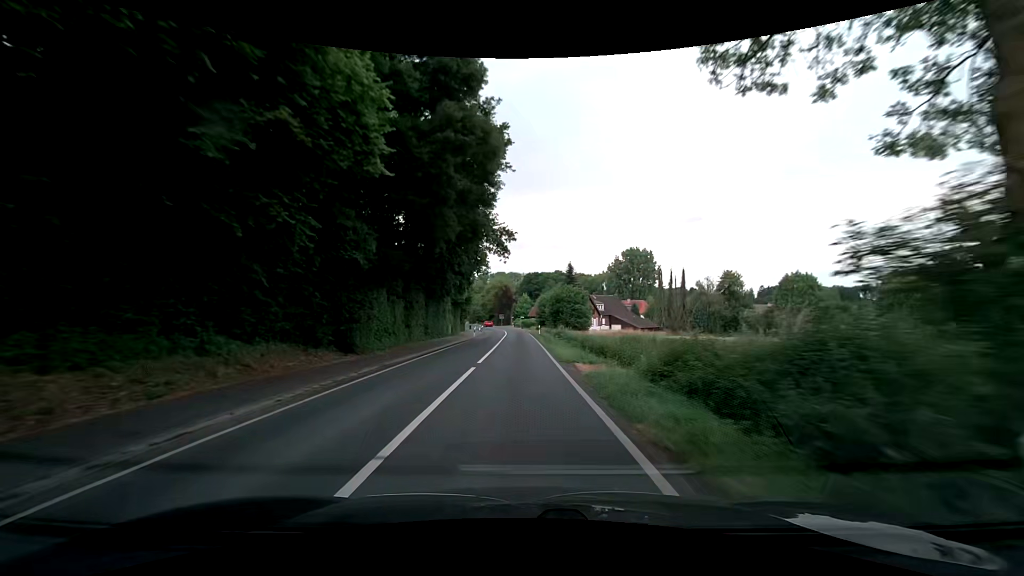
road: secondary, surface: asphalt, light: Day
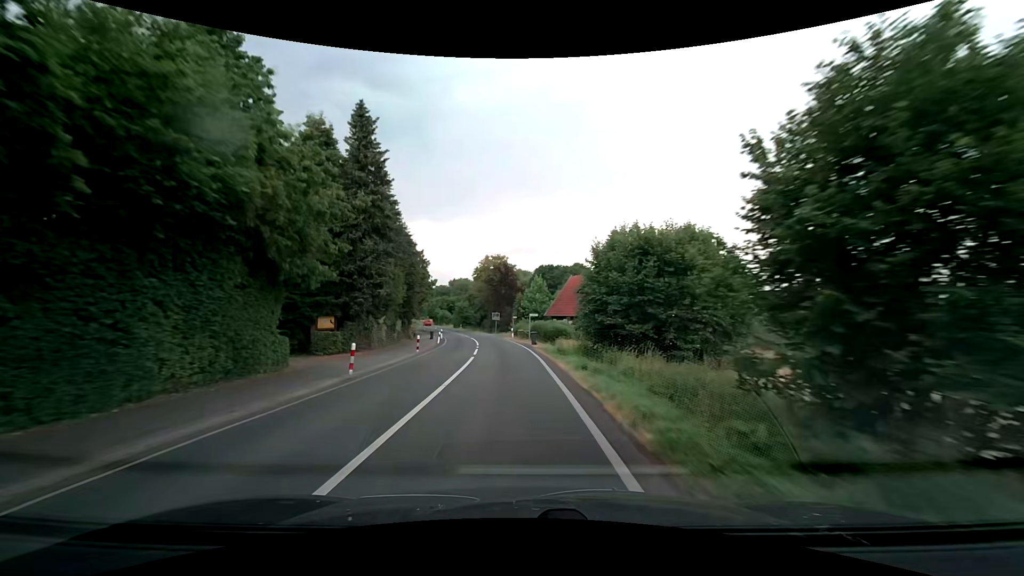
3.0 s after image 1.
(-0.6, +55.2) m; -2°
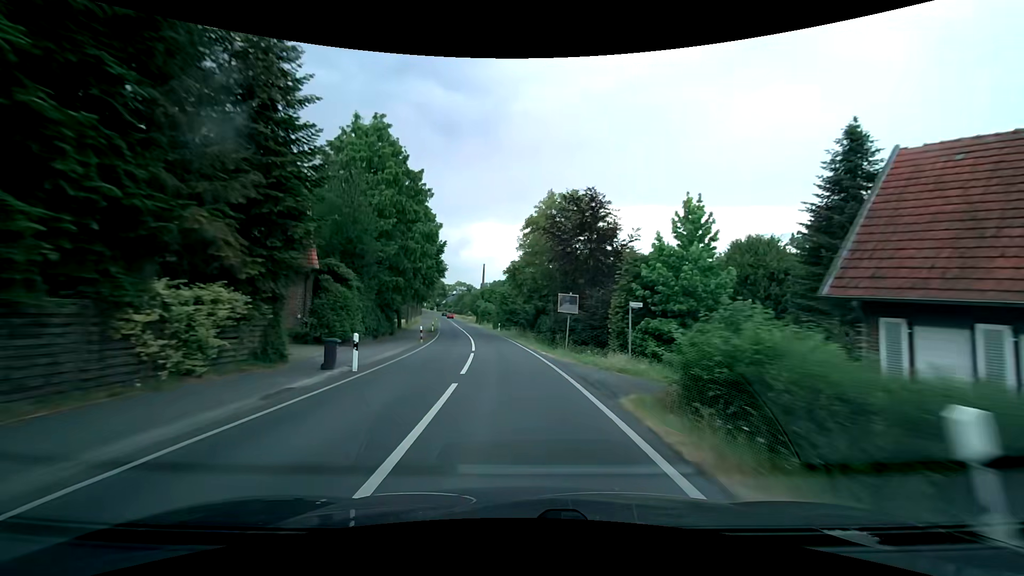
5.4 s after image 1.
(-2.4, +43.7) m; -7°
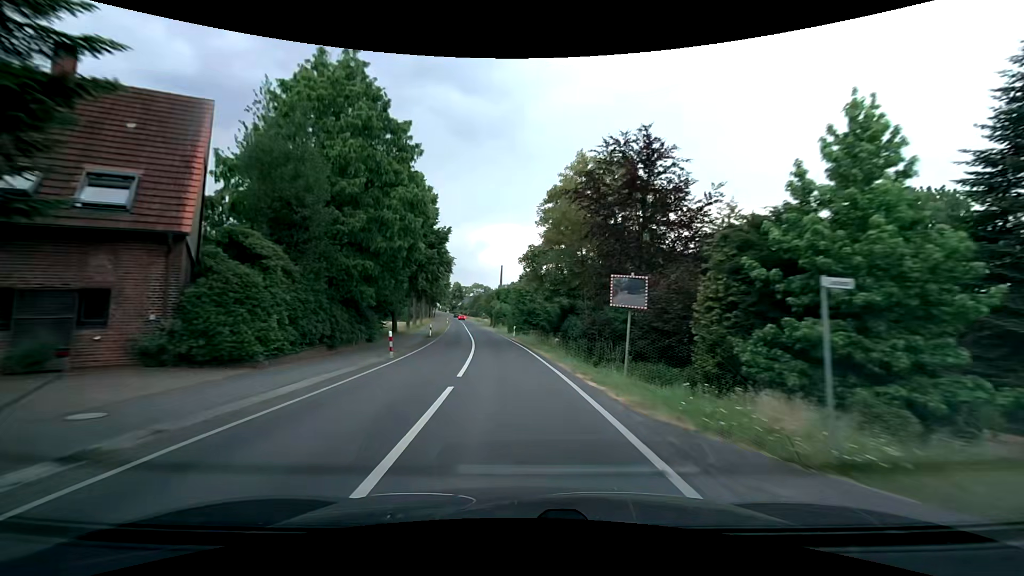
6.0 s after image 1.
(-0.2, +10.9) m; -2°
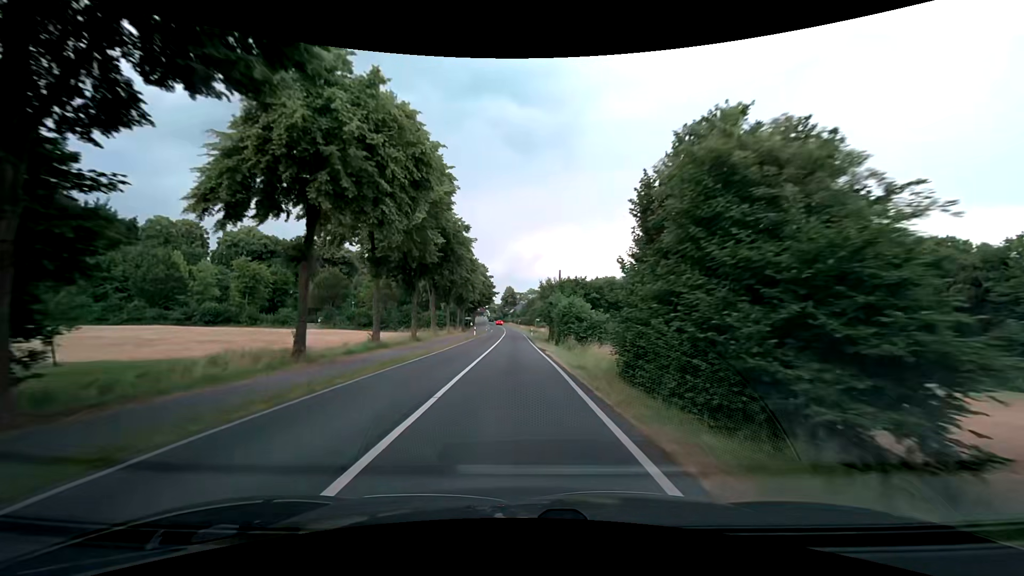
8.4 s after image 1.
(-2.9, +43.4) m; -7°
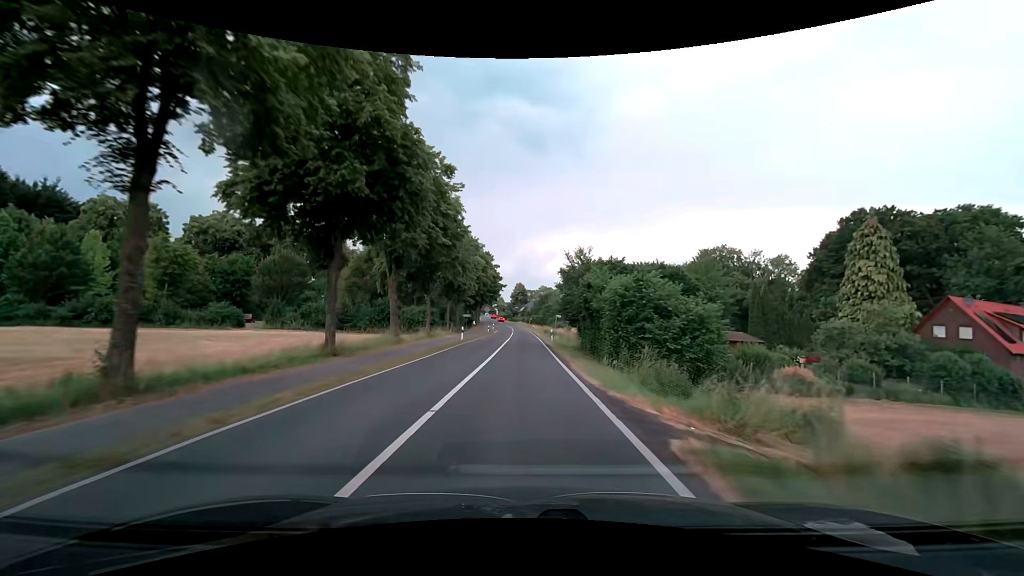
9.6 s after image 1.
(-0.3, +21.7) m; -1°
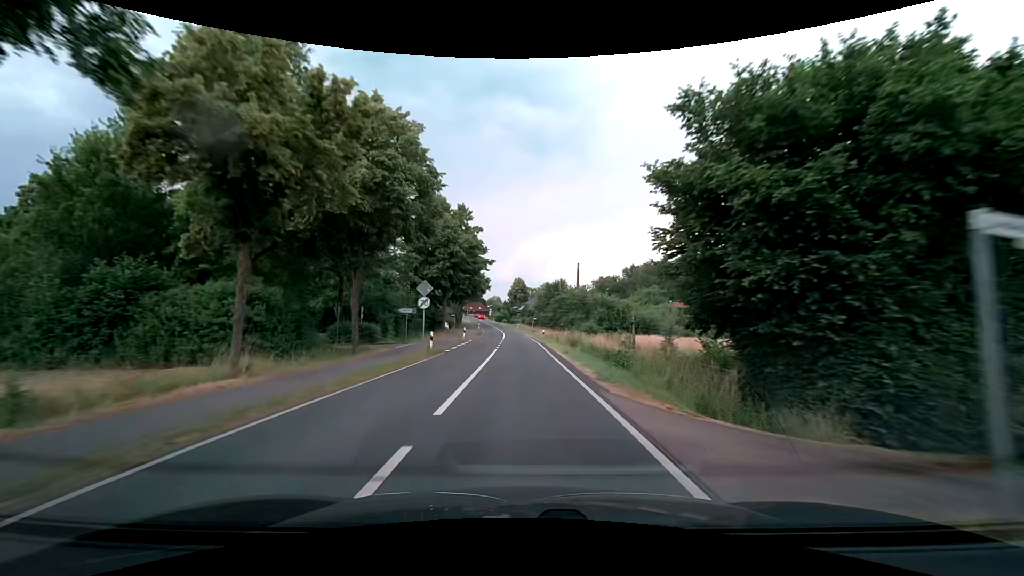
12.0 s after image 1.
(-0.4, +43.6) m; 0°
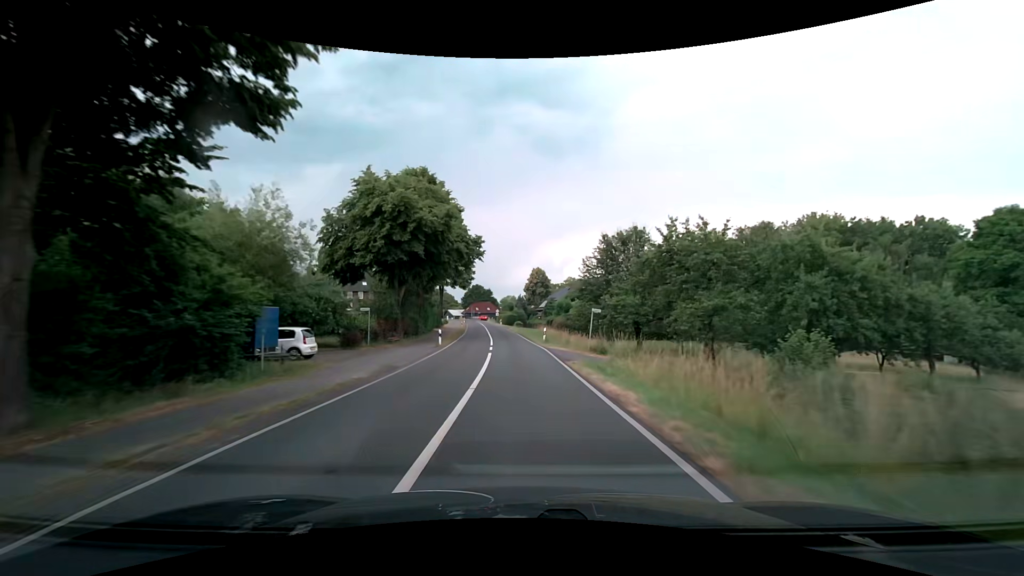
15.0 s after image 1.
(-1.0, +54.5) m; -2°
(0, +10) (0, +20) (-1, +30) (-1, +40) (-2, +50) (-3, +60) (-4, +70) (-5, +80) (-6, +90) (-7, +100) m
